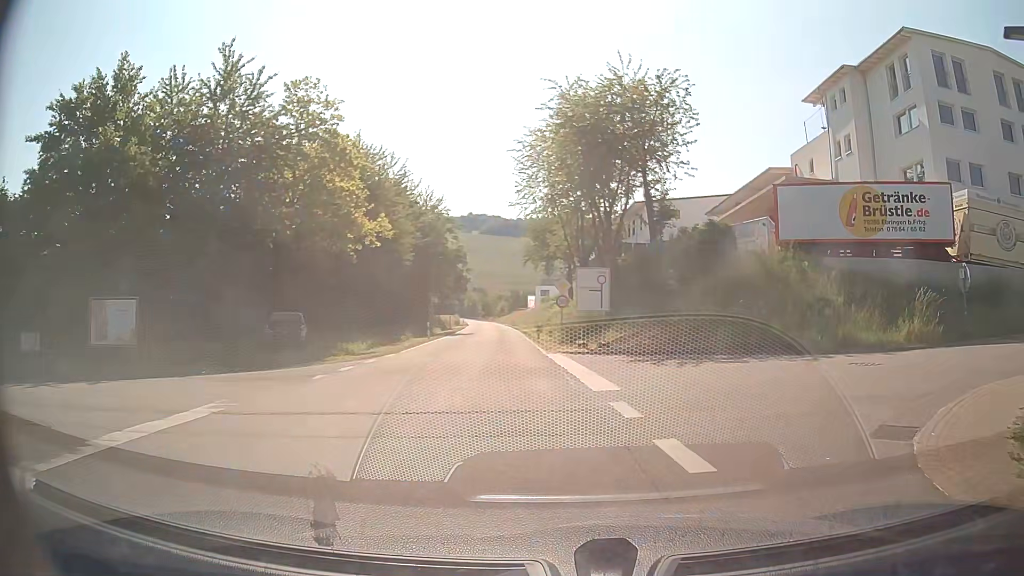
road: tertiary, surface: asphalt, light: Day
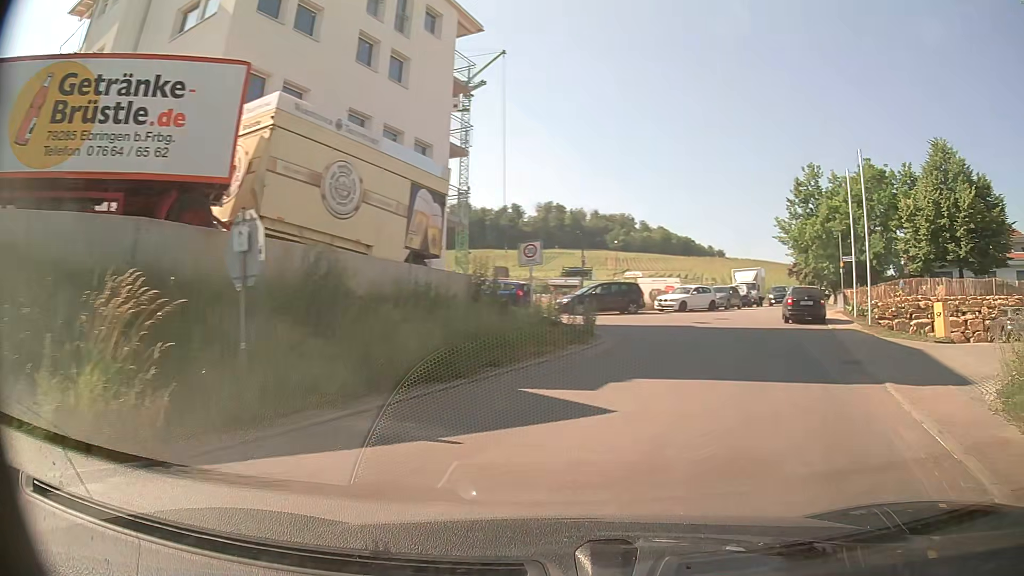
(+6.8, +12.4) m; +67°
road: residential
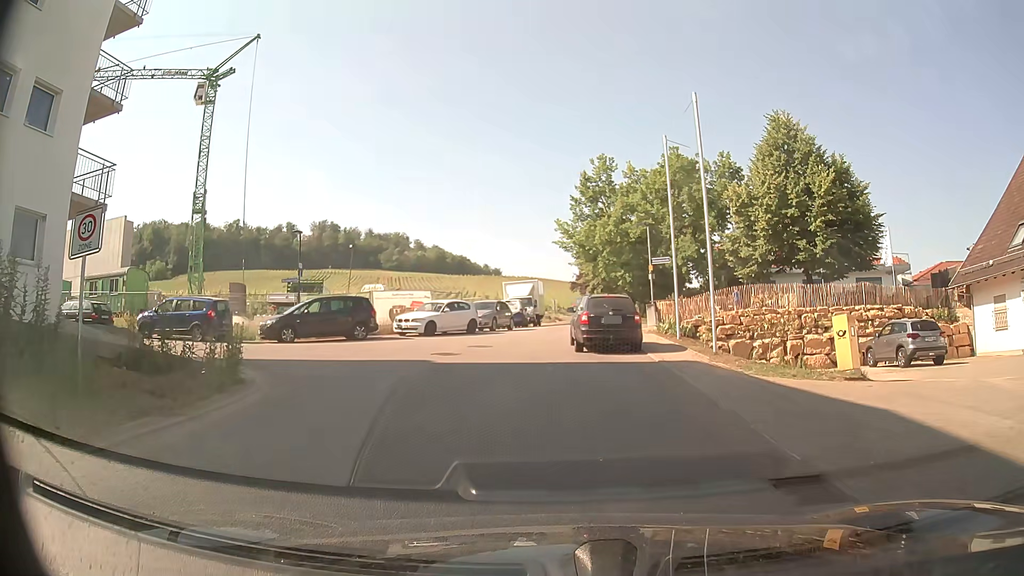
(+2.0, +9.2) m; +19°
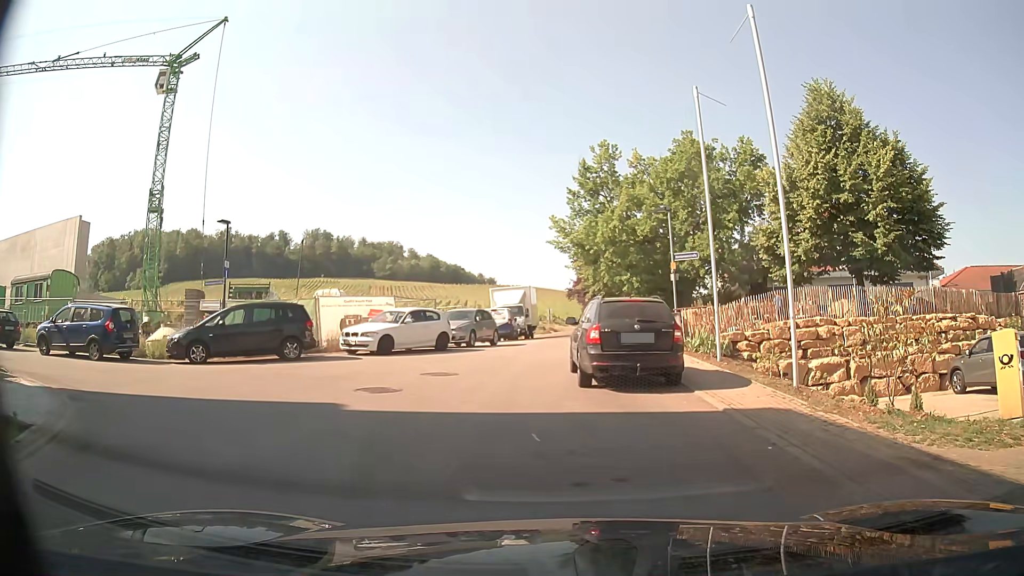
(-0.1, +6.2) m; -2°
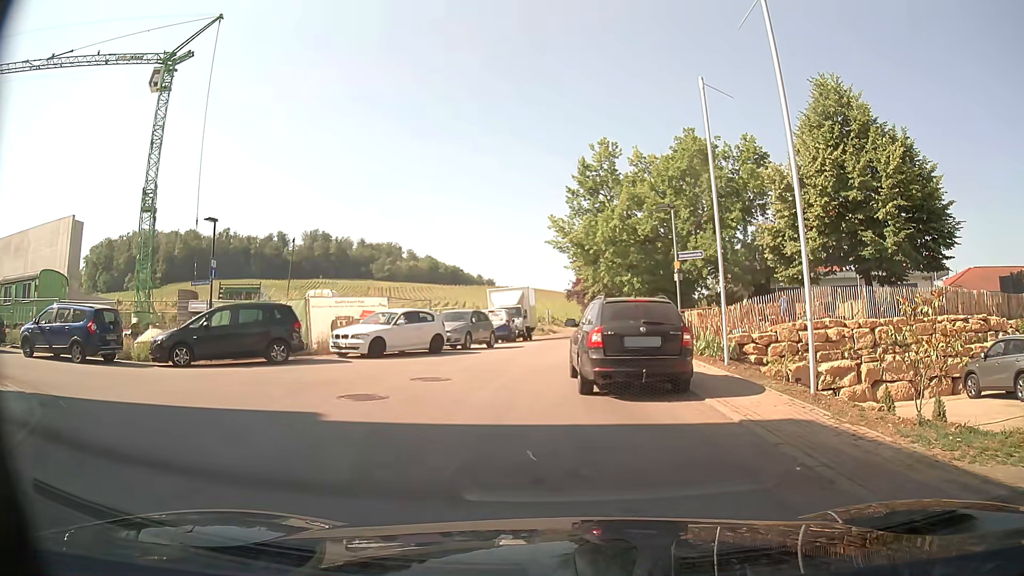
(0.0, +0.8) m; +3°
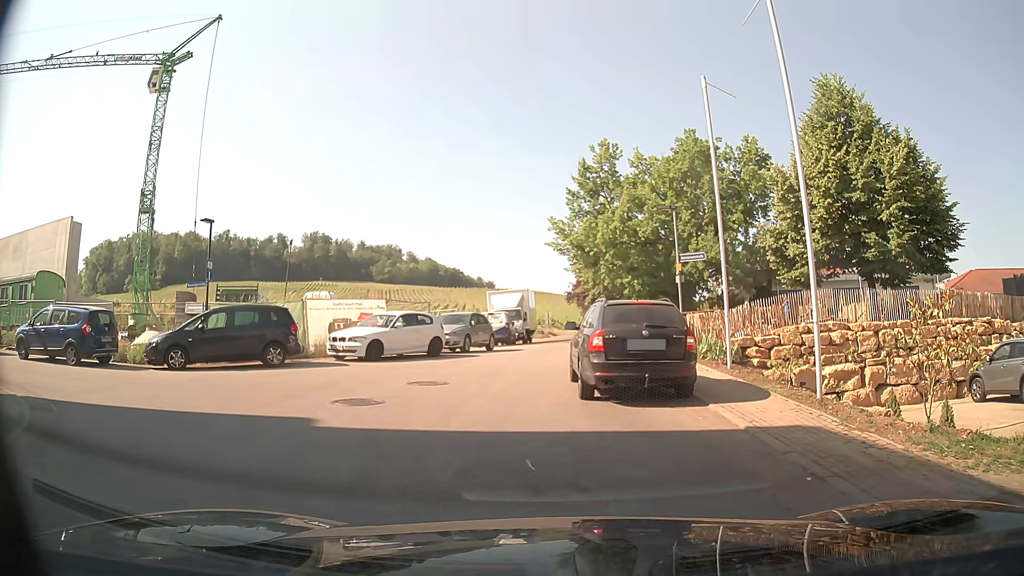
(0.0, +0.3) m; 0°
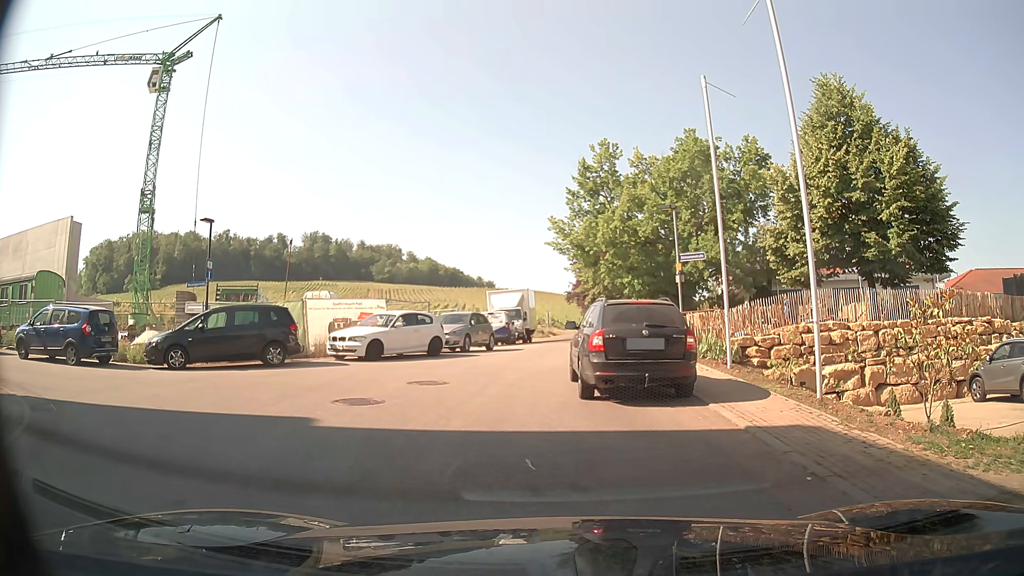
(0.0, 0.0) m; 0°
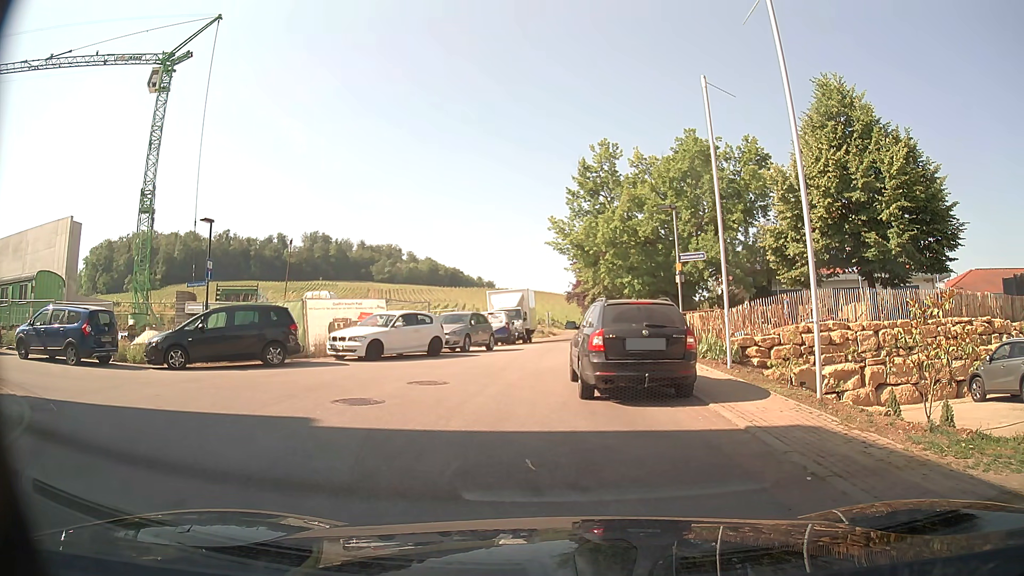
(0.0, 0.0) m; 0°
